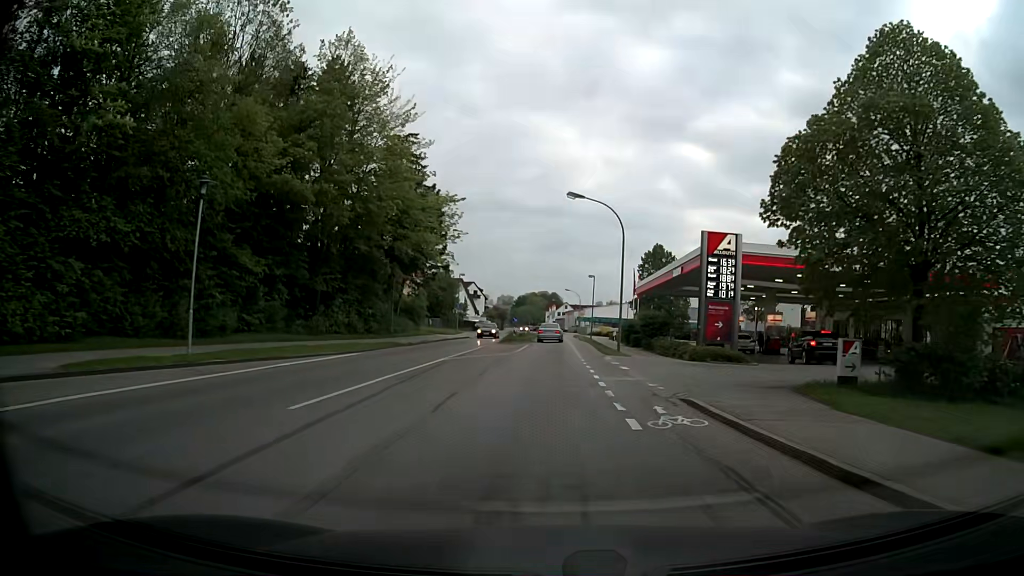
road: secondary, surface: asphalt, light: Day
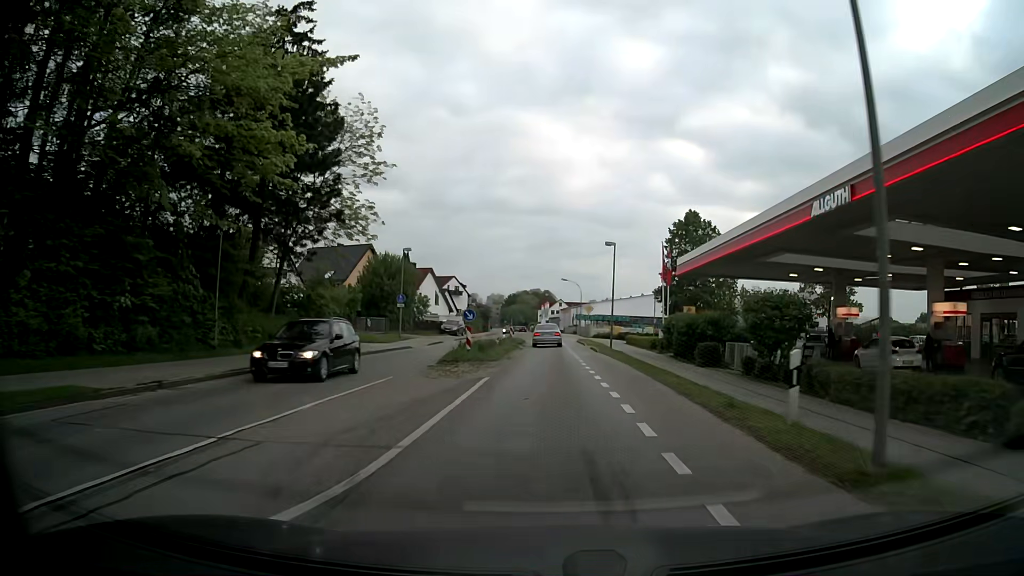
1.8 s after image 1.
(+0.2, +24.7) m; +1°
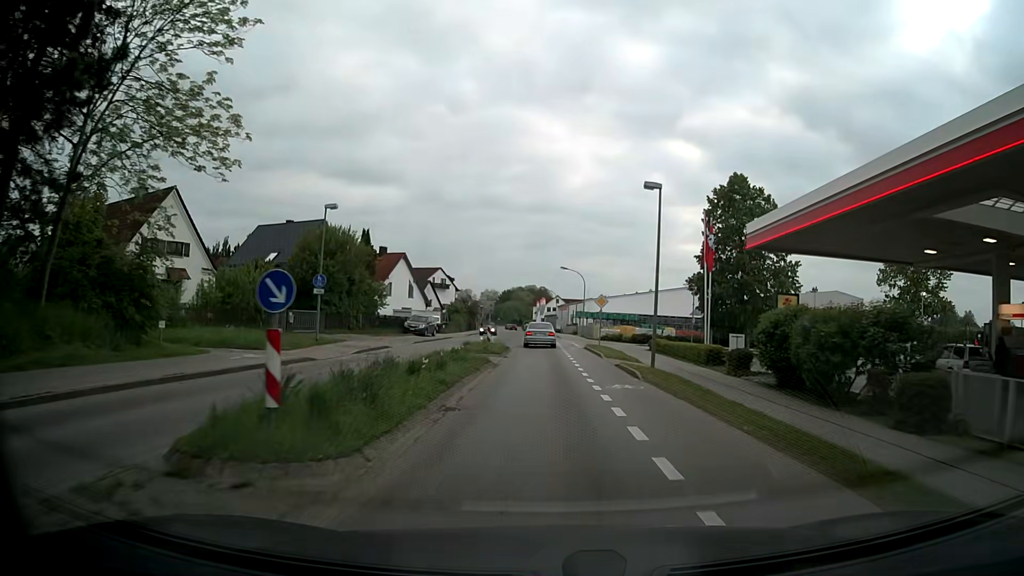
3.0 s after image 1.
(0.0, +16.1) m; 0°
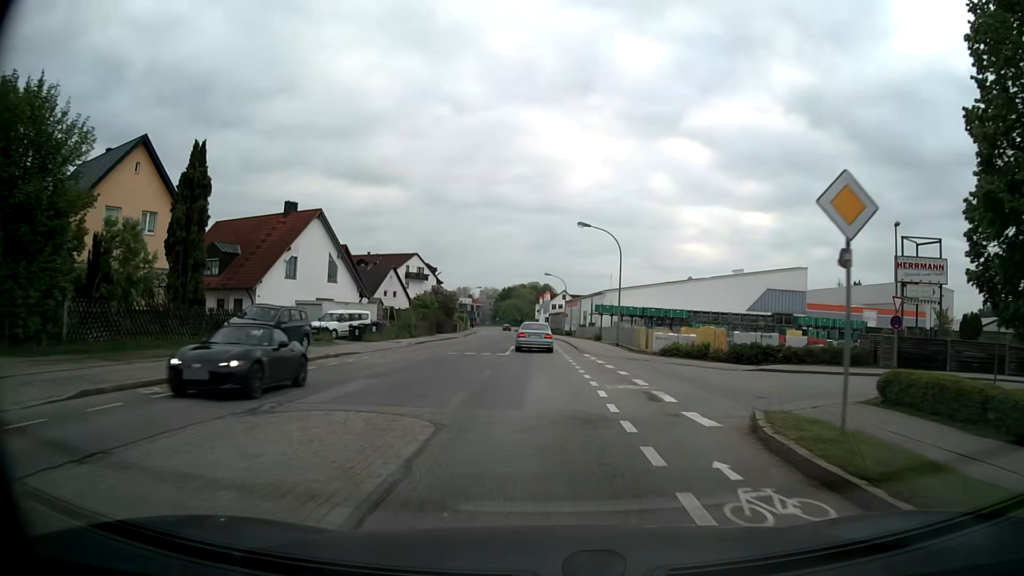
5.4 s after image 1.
(-0.1, +31.6) m; 0°
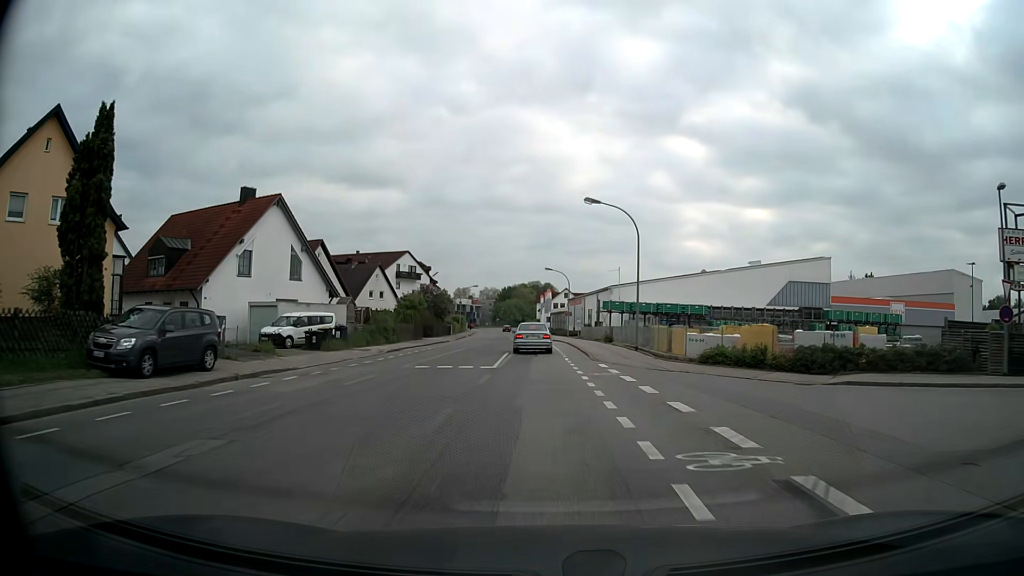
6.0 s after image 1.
(0.0, +7.8) m; 0°
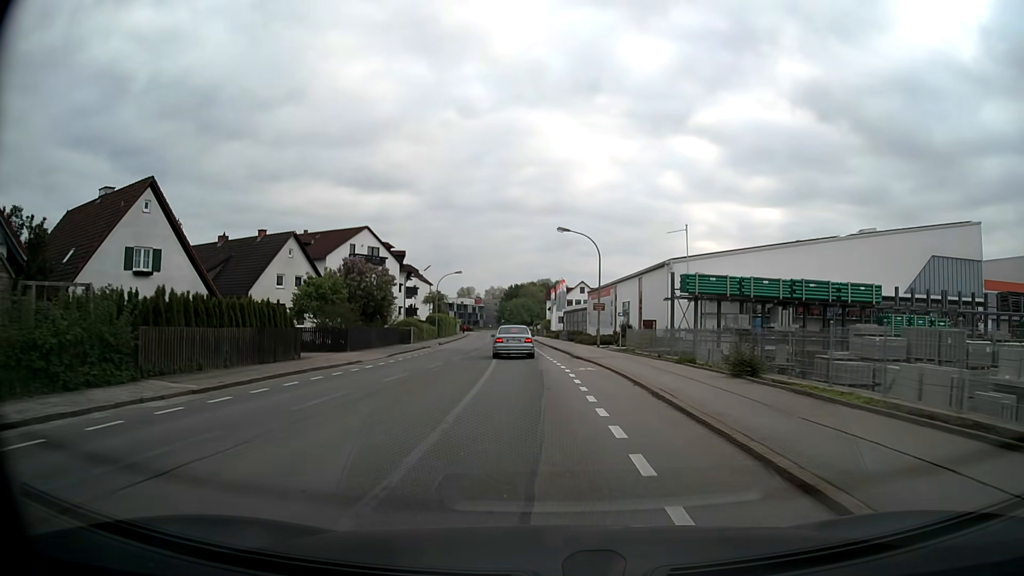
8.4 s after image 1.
(-0.3, +30.7) m; -1°
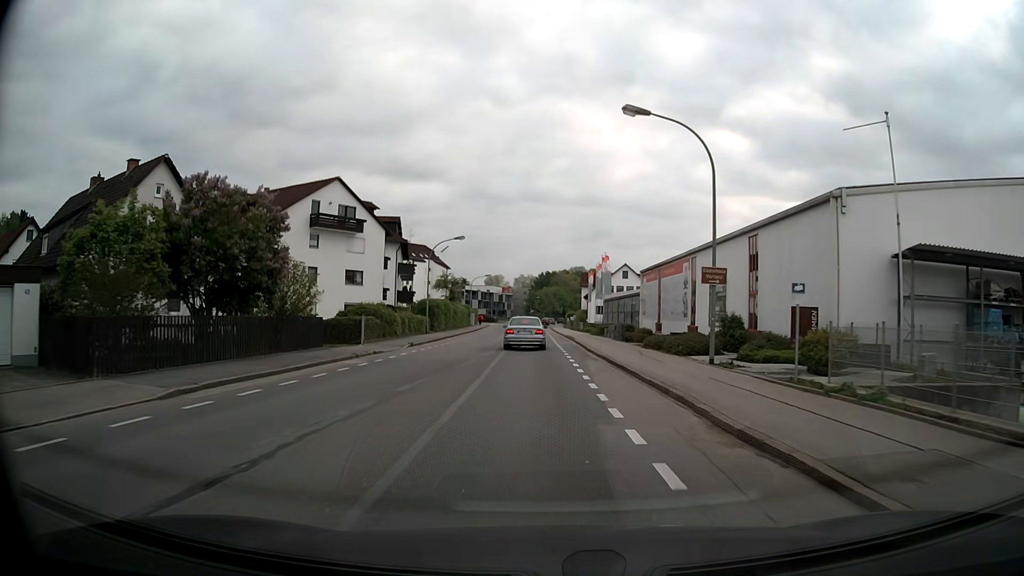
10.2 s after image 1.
(-0.5, +22.6) m; -3°
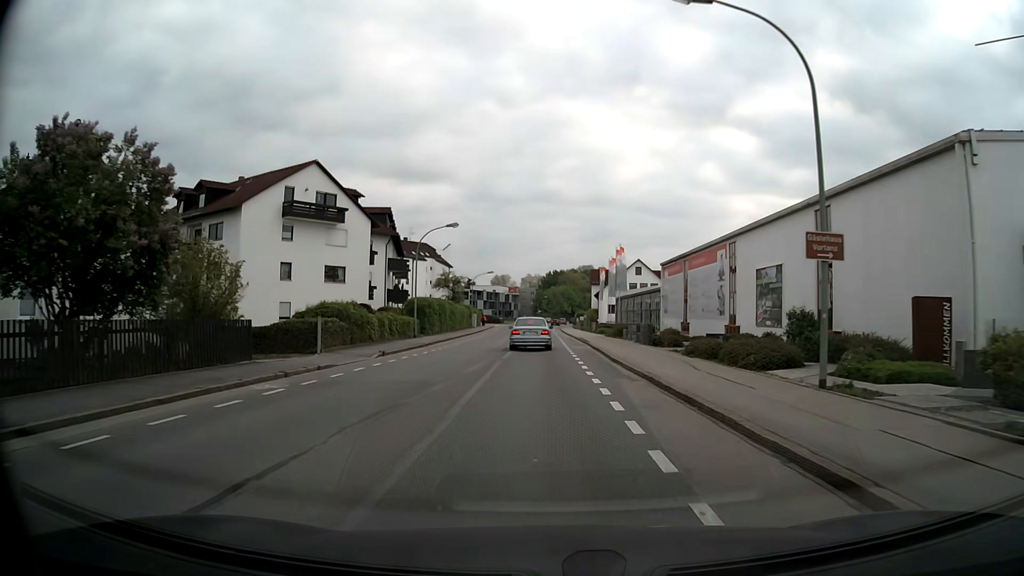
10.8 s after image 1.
(0.0, +7.5) m; -1°
(0, +10) (0, +20) (0, +30) (0, +40) (0, +50) (-1, +60) (-1, +70) (-1, +80) (-1, +90) (-1, +100) m
